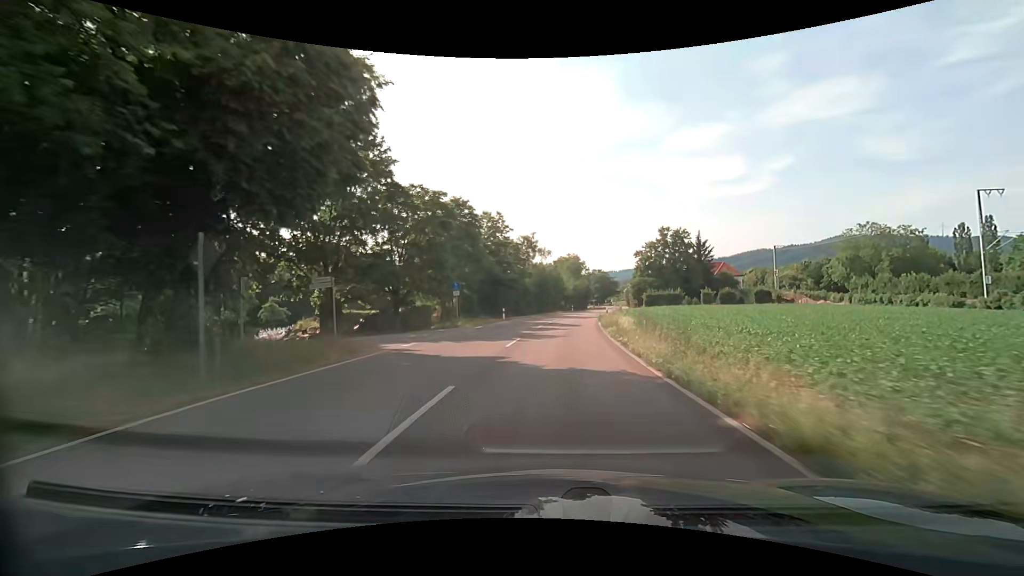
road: tertiary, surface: asphalt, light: Day
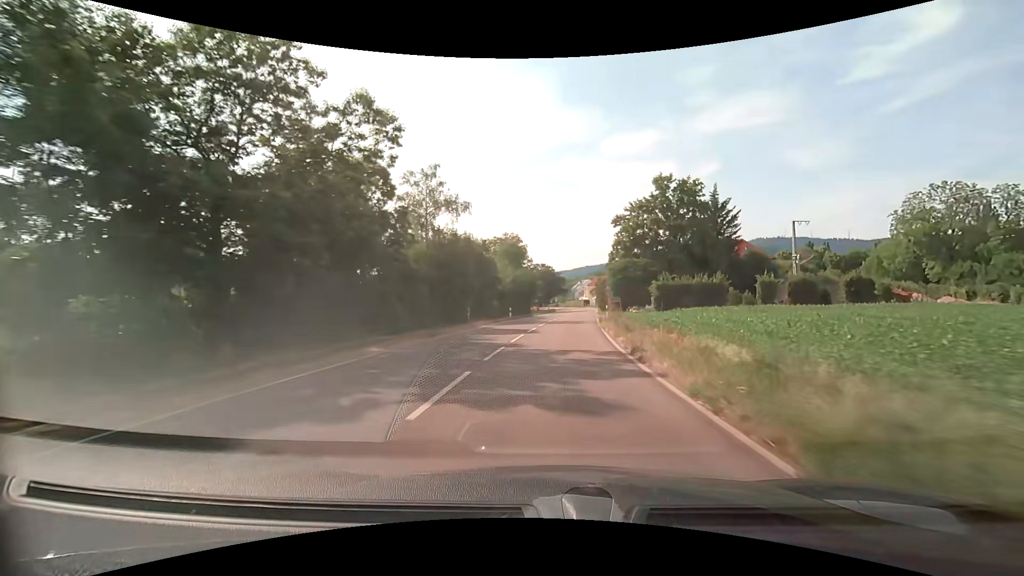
(+2.1, +39.9) m; +7°
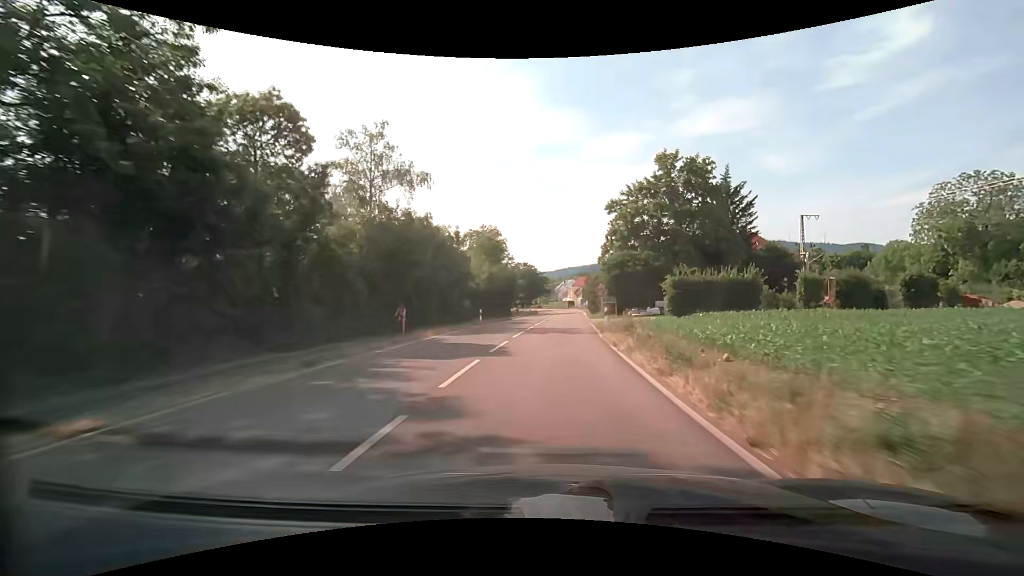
(+0.2, +9.6) m; +2°
(0, +10) (+1, +20) (+1, +30) (+2, +40) (+2, +50) (+3, +60) (+4, +70) (+5, +80) (+5, +90) (+5, +100) m
